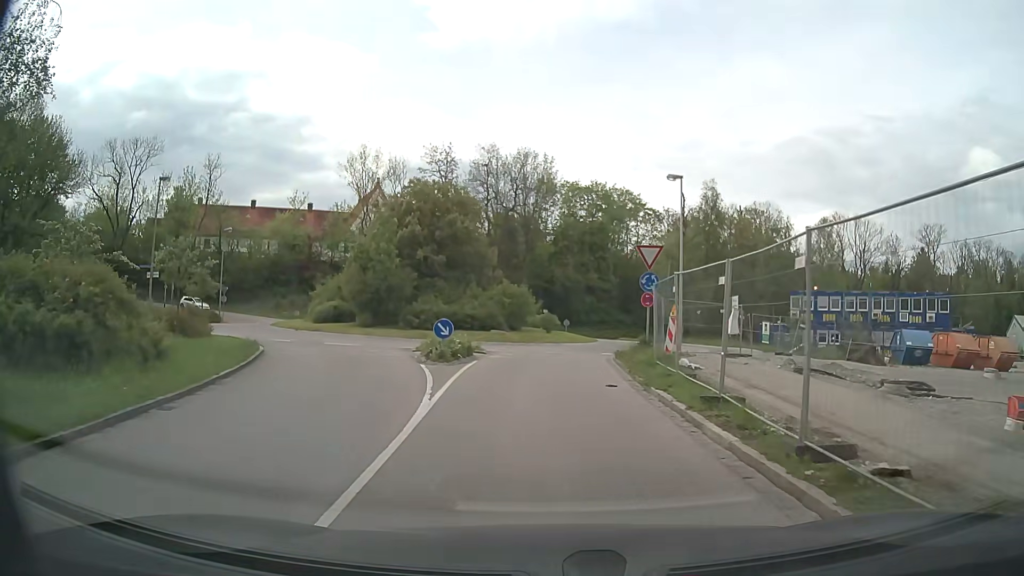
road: residential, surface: asphalt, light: Day
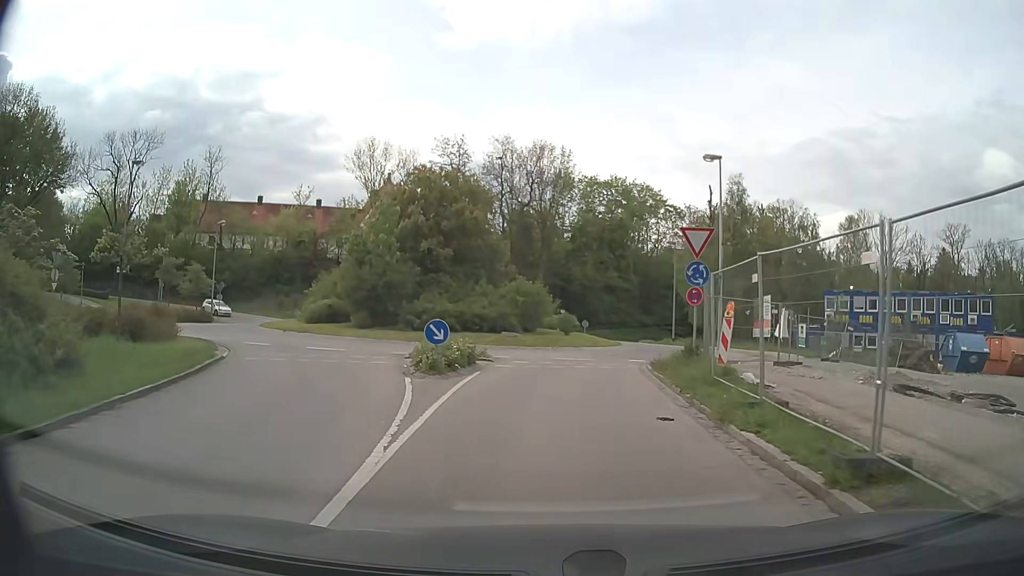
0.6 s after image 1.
(0.0, +4.2) m; -1°
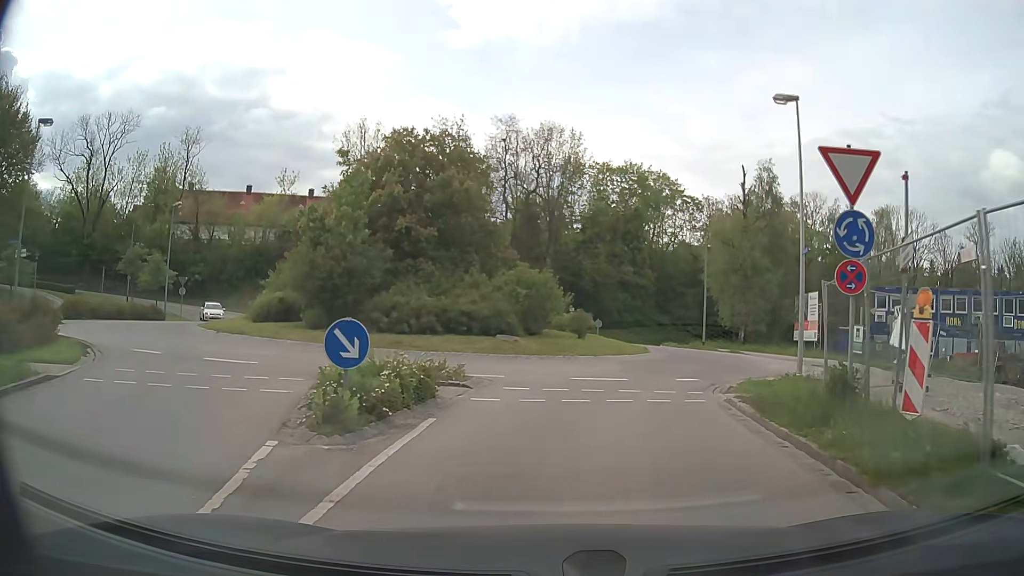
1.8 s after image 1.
(-0.1, +7.9) m; -2°
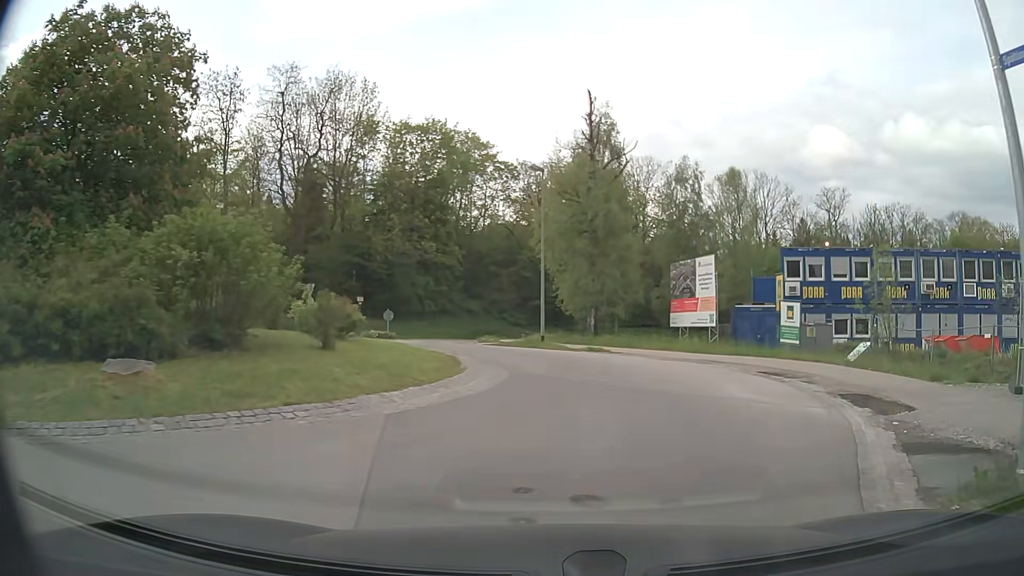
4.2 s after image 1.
(+1.9, +14.6) m; +18°
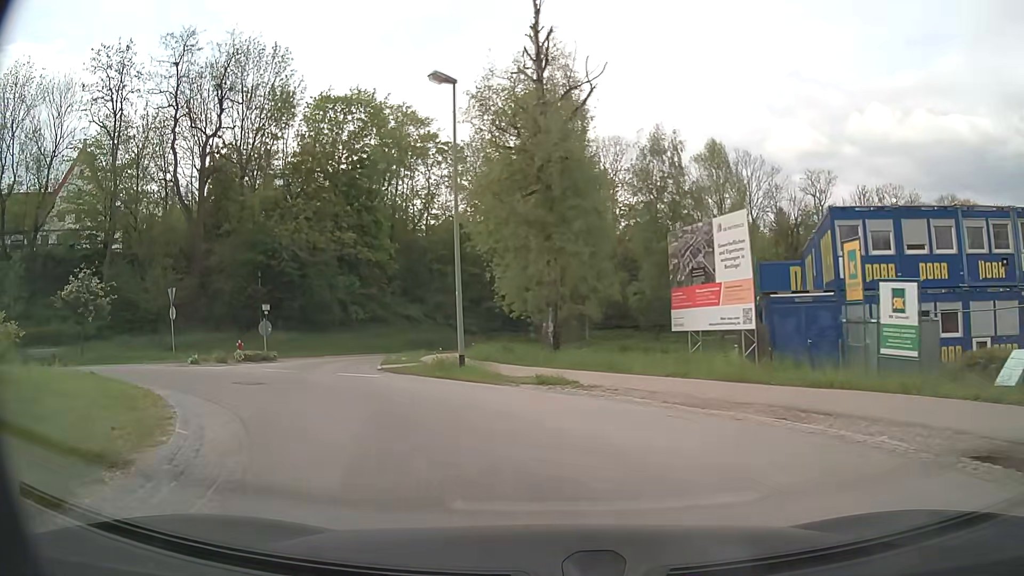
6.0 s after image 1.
(+1.1, +11.9) m; +4°
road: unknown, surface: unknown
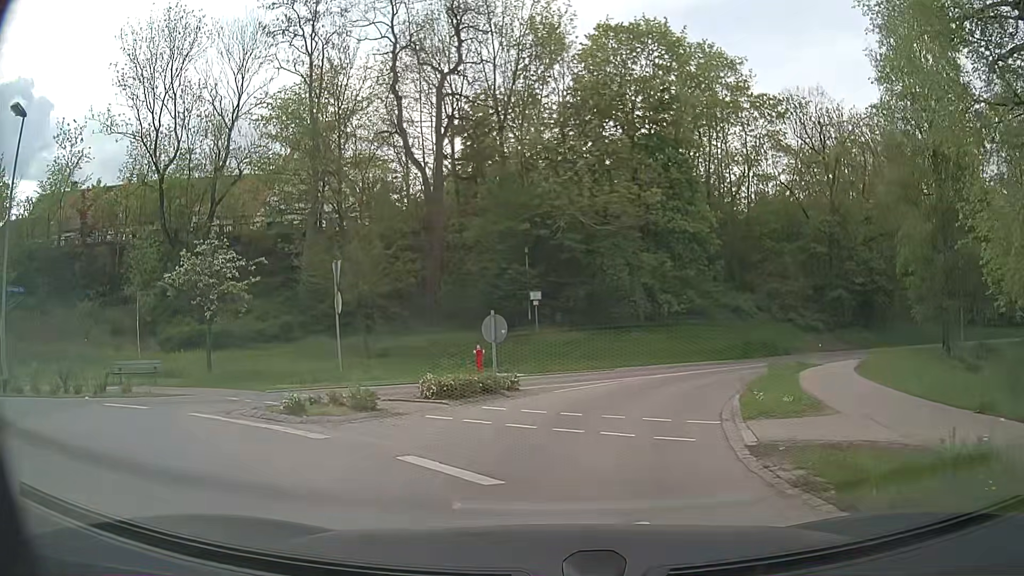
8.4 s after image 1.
(-3.6, +13.1) m; -26°
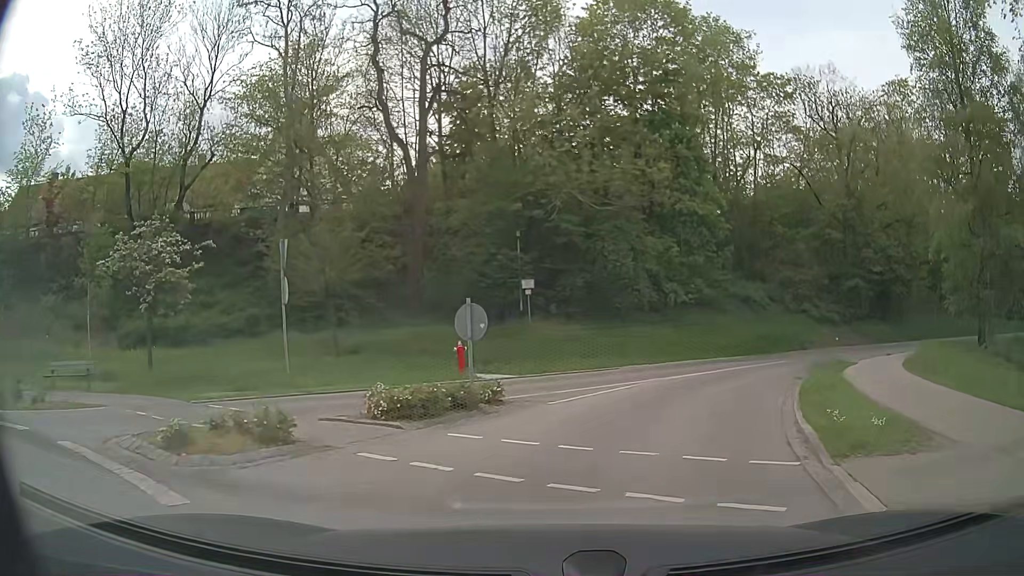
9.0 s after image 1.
(-0.1, +3.5) m; 0°
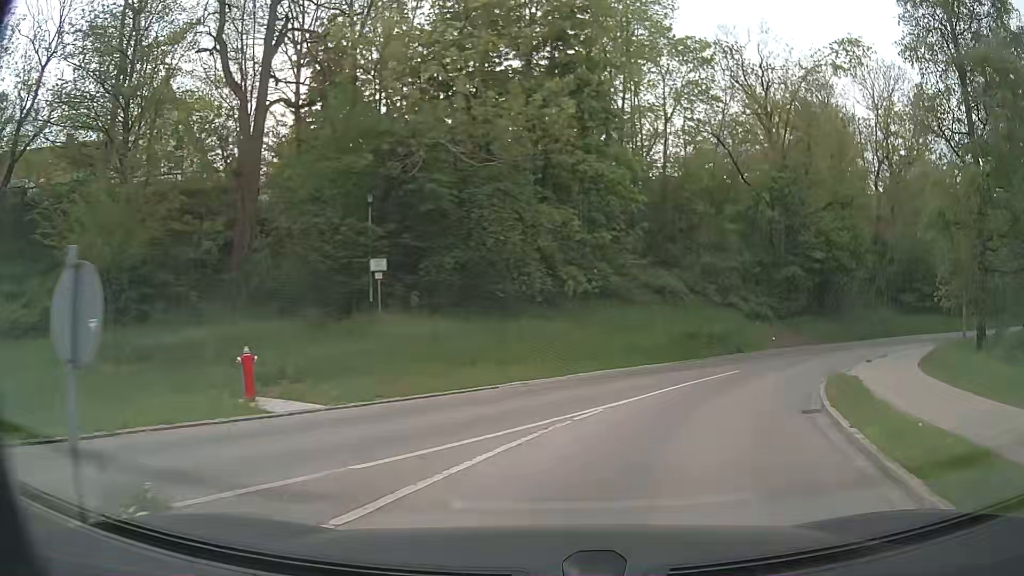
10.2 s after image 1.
(+0.6, +7.5) m; +9°
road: residential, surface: asphalt
(+1, +10) (+6, +19) (+12, +26) (+20, +33) (+29, +38) (+38, +42) (+47, +45) (+57, +48) (+66, +51) (+76, +52) m
